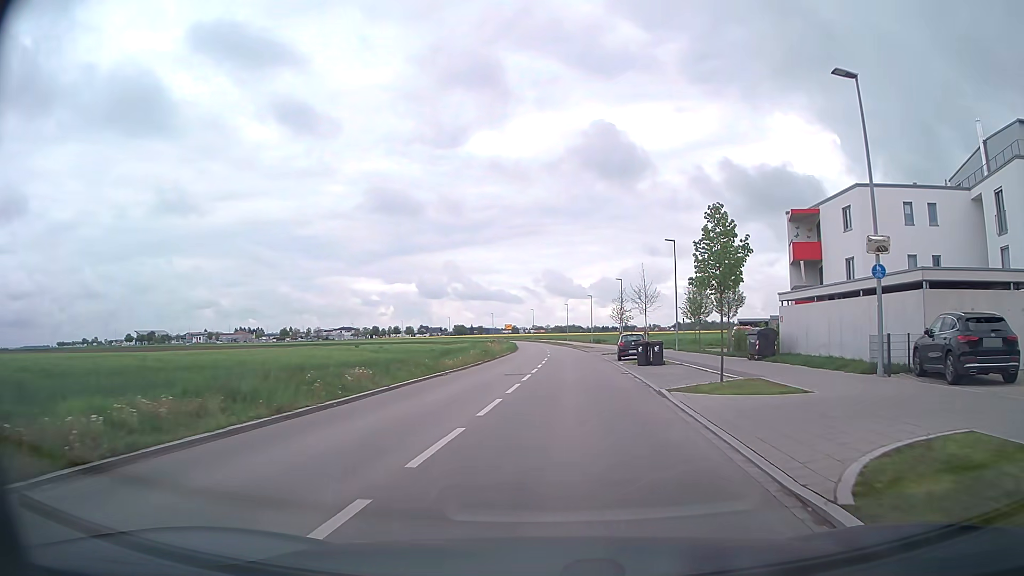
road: tertiary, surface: asphalt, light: Day
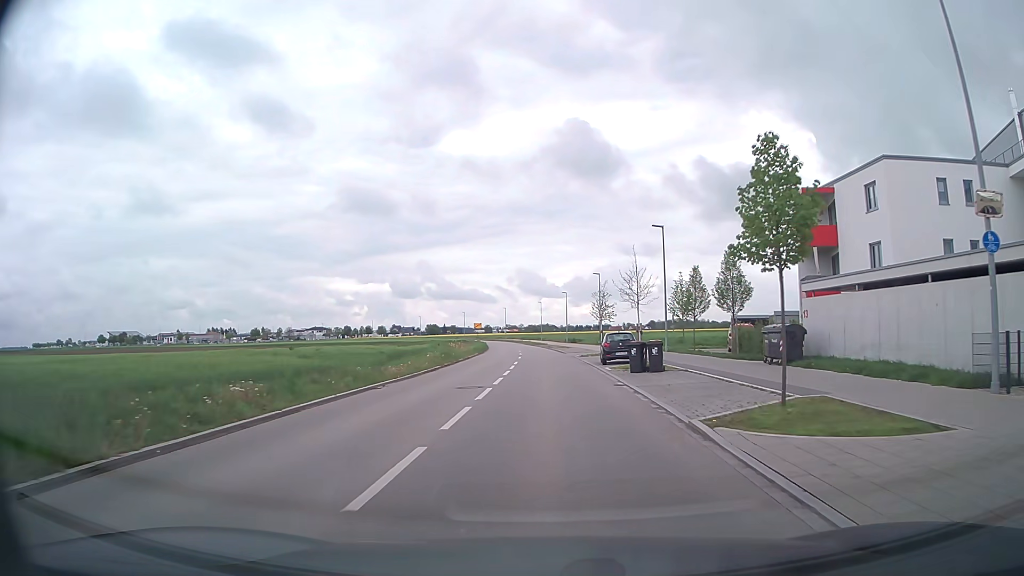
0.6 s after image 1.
(+0.1, +6.3) m; +2°
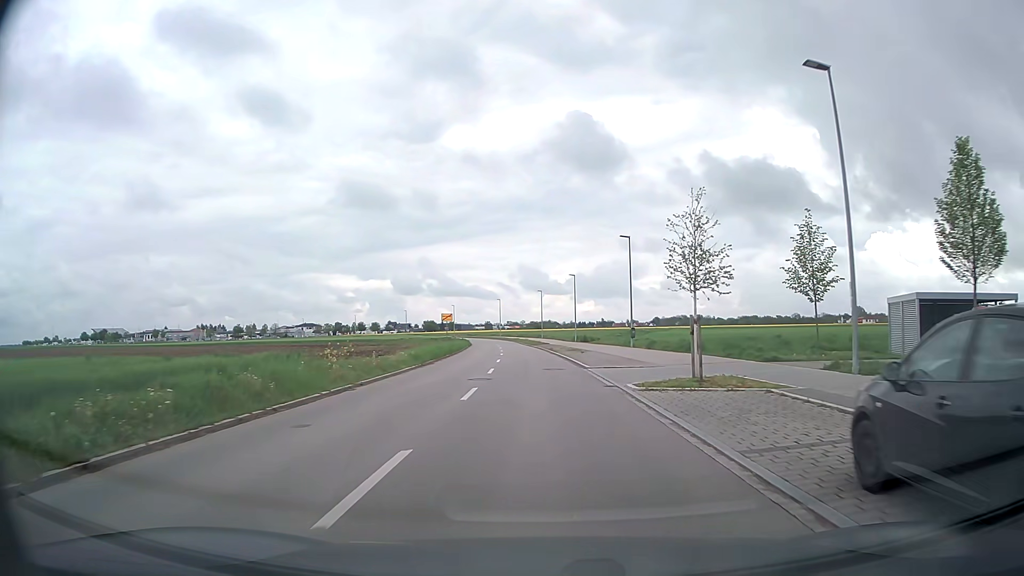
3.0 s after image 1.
(+0.3, +27.9) m; 0°
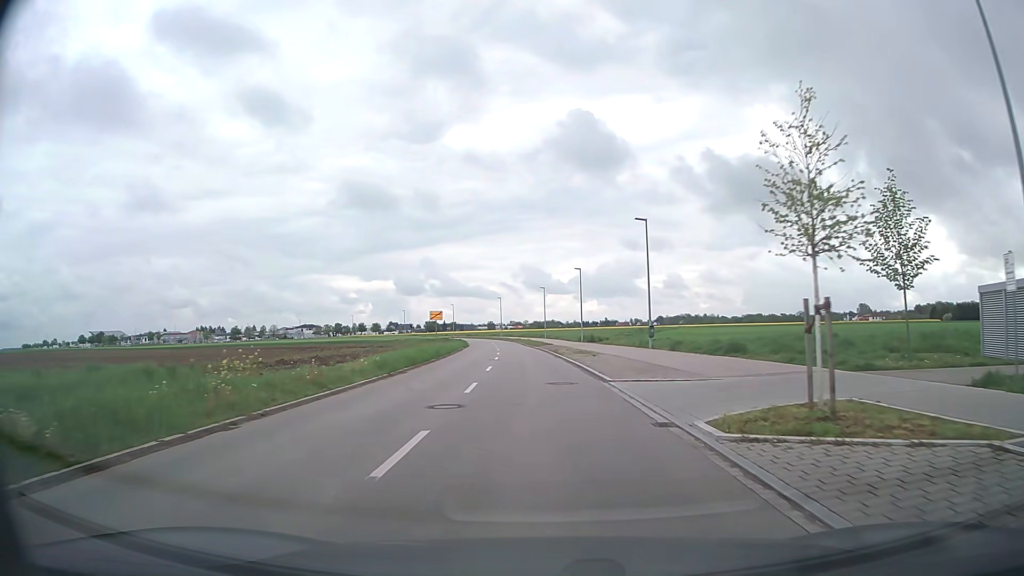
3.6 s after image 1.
(0.0, +7.4) m; 0°
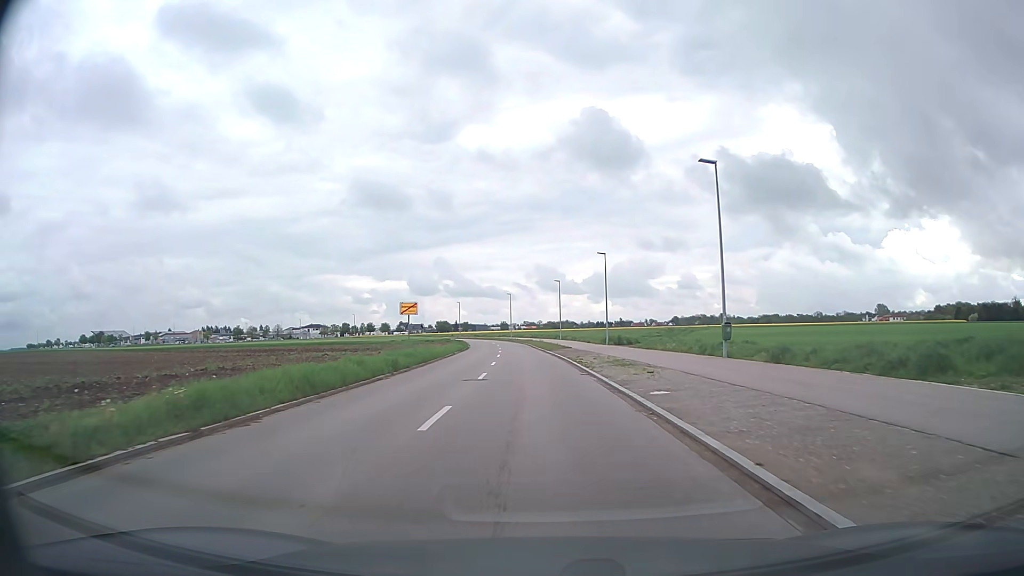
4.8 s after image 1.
(-0.2, +15.1) m; -1°
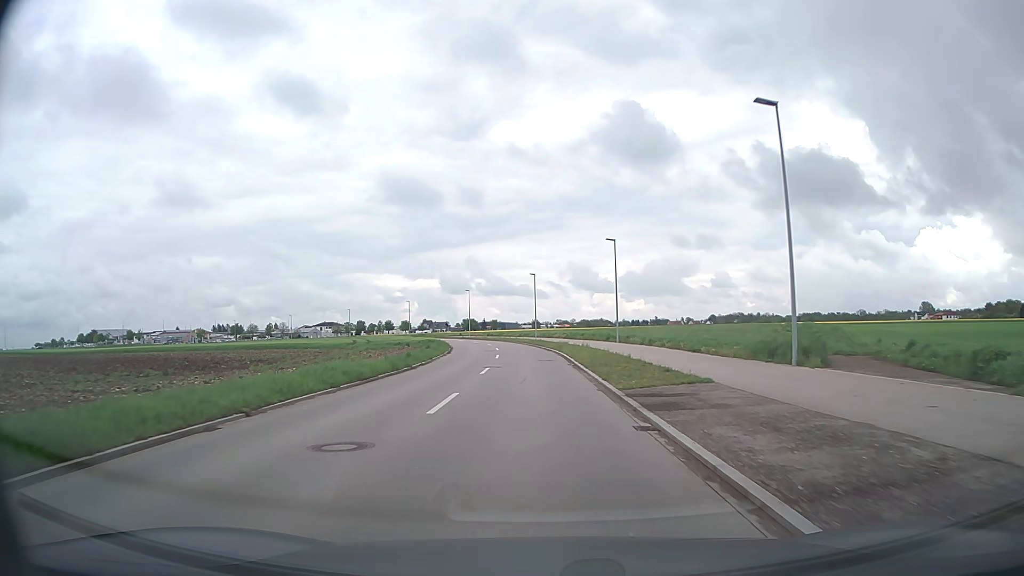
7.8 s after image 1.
(-0.8, +40.9) m; -3°
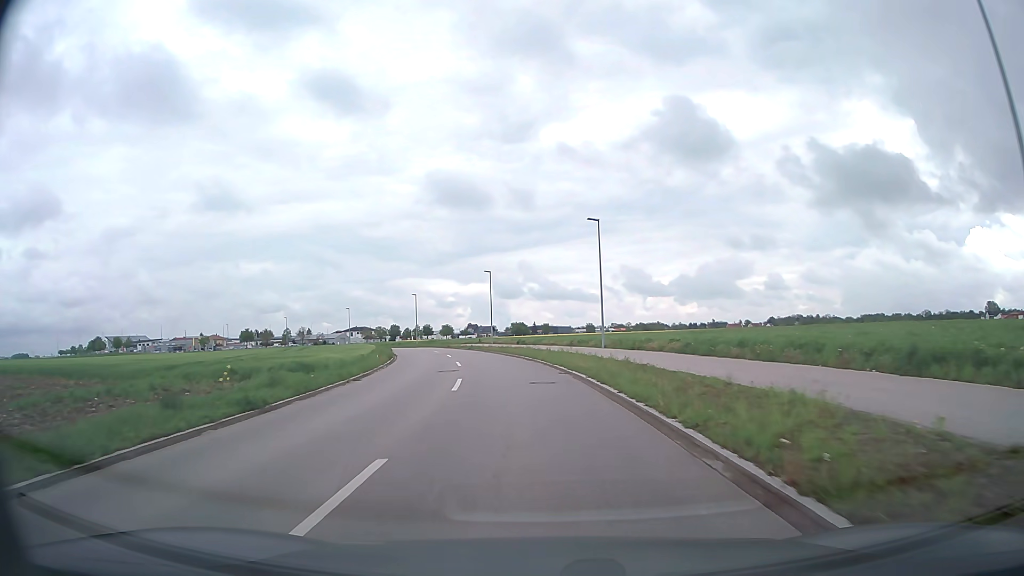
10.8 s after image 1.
(-1.2, +44.9) m; -4°
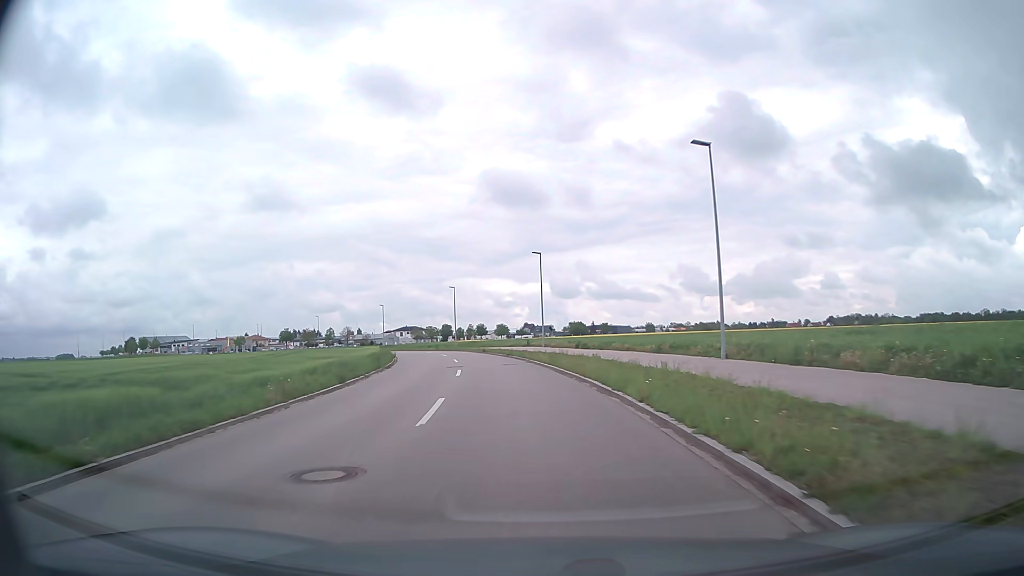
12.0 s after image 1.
(-0.7, +17.8) m; -5°
(0, +10) (-1, +20) (-2, +30) (-4, +40) (-6, +50) (-8, +59) (-11, +69) (-15, +78) (-18, +87) (-23, +96) m
